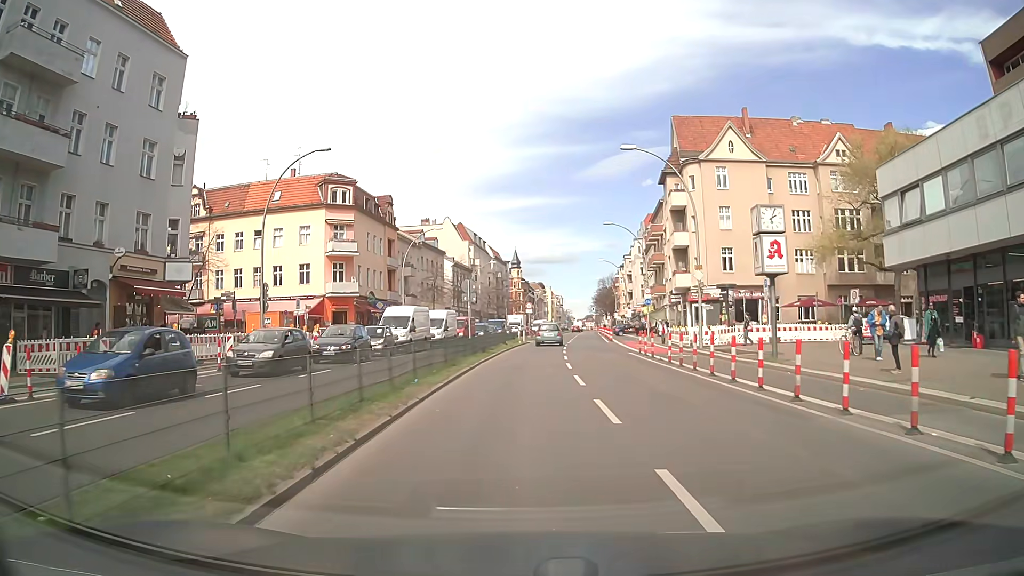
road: primary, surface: asphalt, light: Day
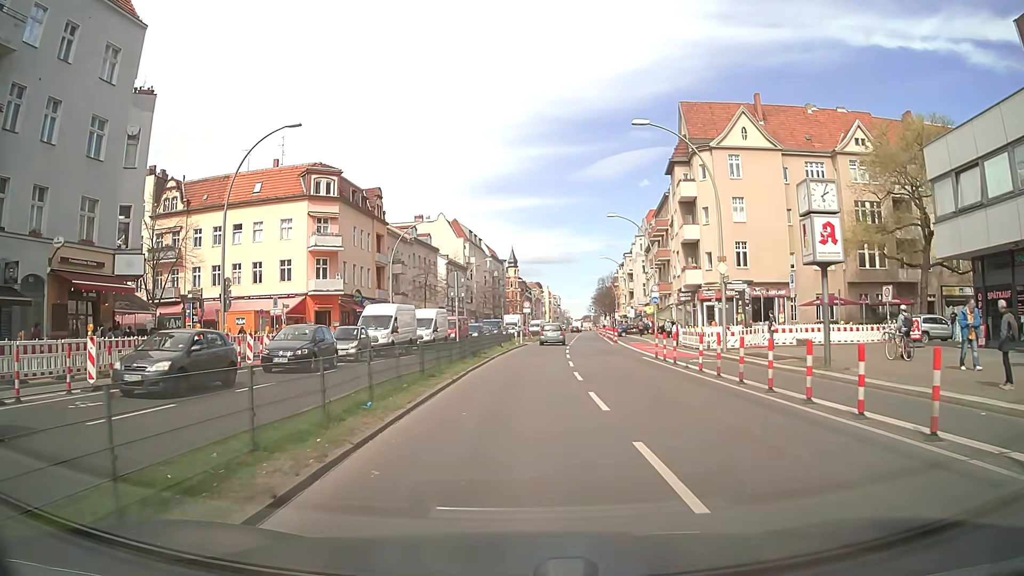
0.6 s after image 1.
(0.0, +4.5) m; 0°
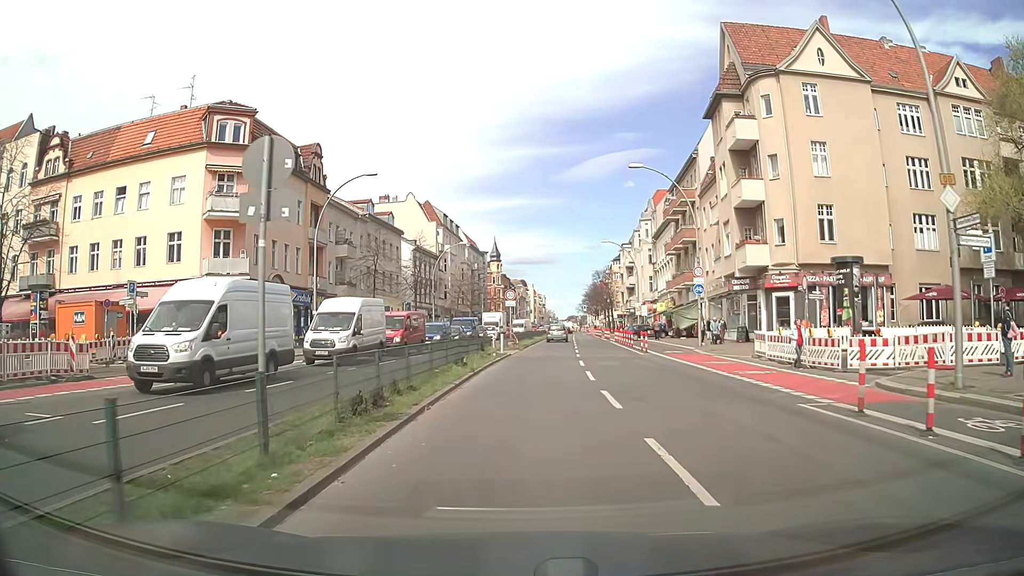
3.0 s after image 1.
(+0.2, +17.9) m; +1°
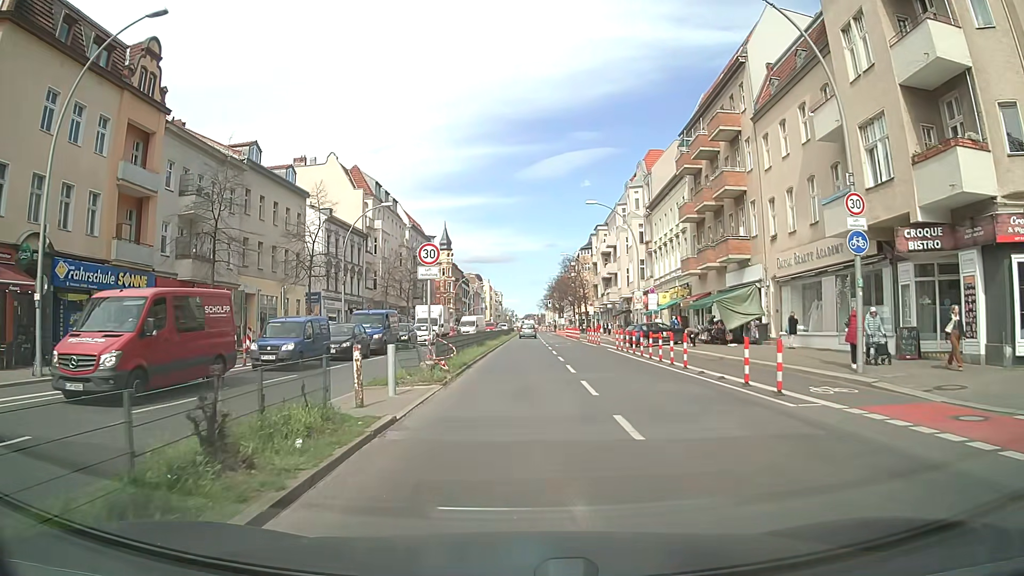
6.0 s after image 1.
(+0.6, +22.3) m; +4°
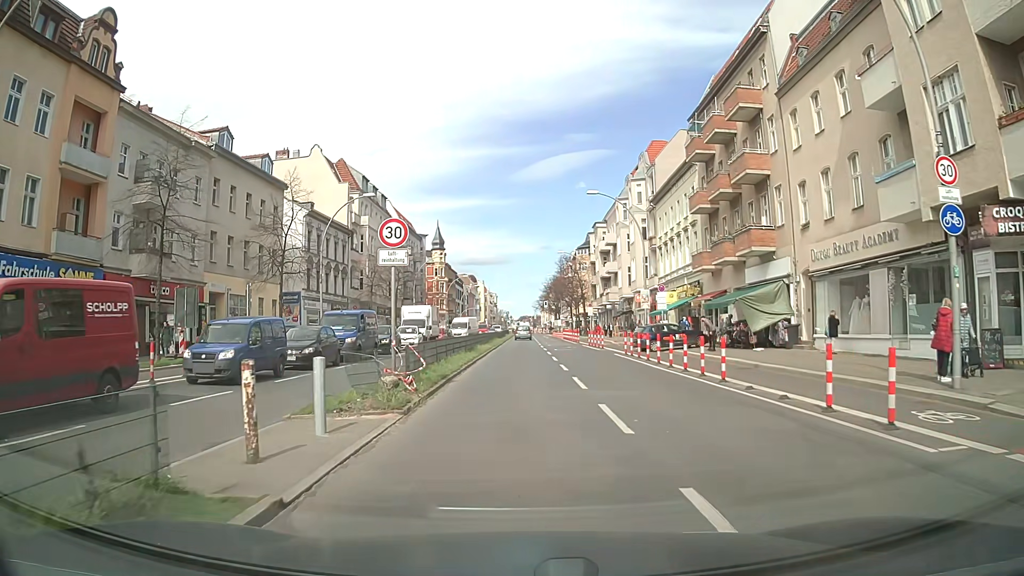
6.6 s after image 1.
(0.0, +4.5) m; 0°
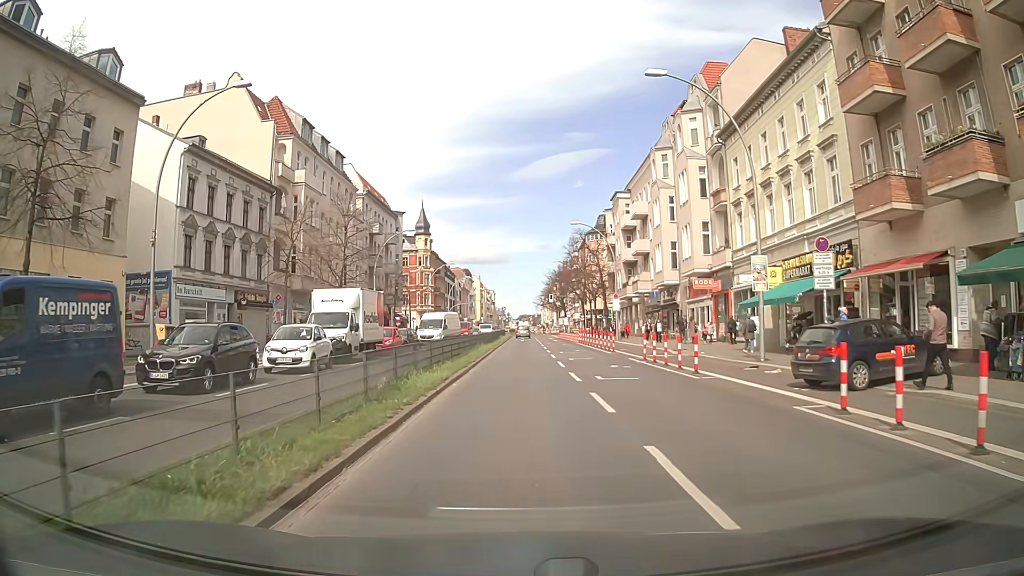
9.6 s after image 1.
(+0.1, +22.3) m; 0°
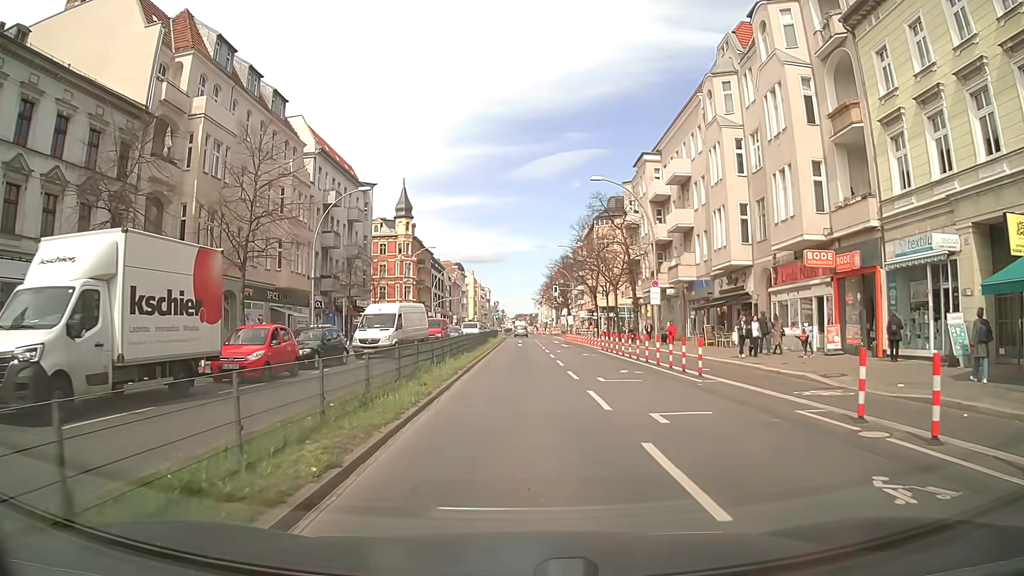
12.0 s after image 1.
(-0.1, +17.9) m; 0°
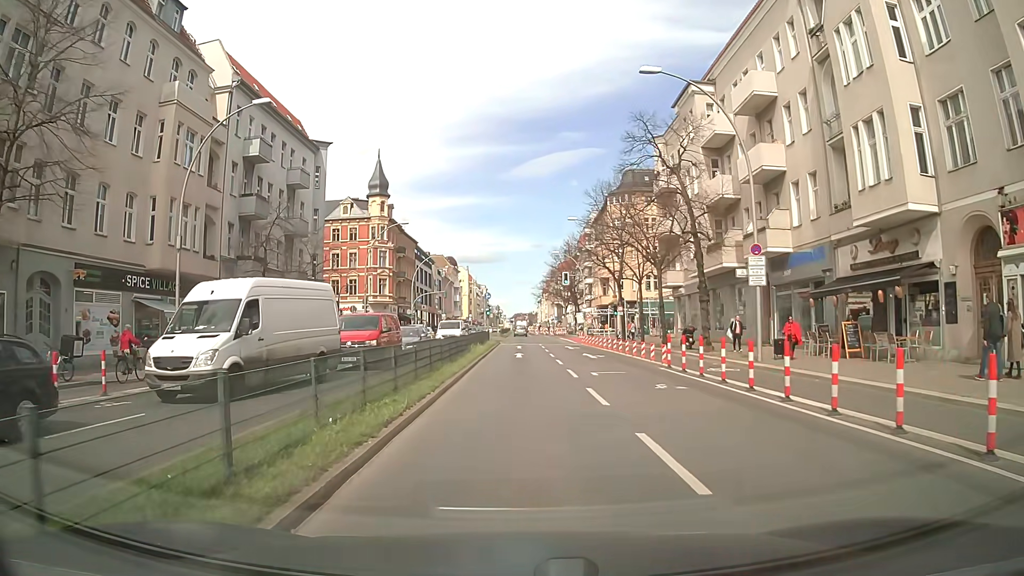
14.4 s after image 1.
(0.0, +18.1) m; 0°
(0, +10) (0, +20) (0, +30) (0, +40) (0, +50) (0, +60) (0, +70) (0, +80) (0, +90) (0, +100) m
